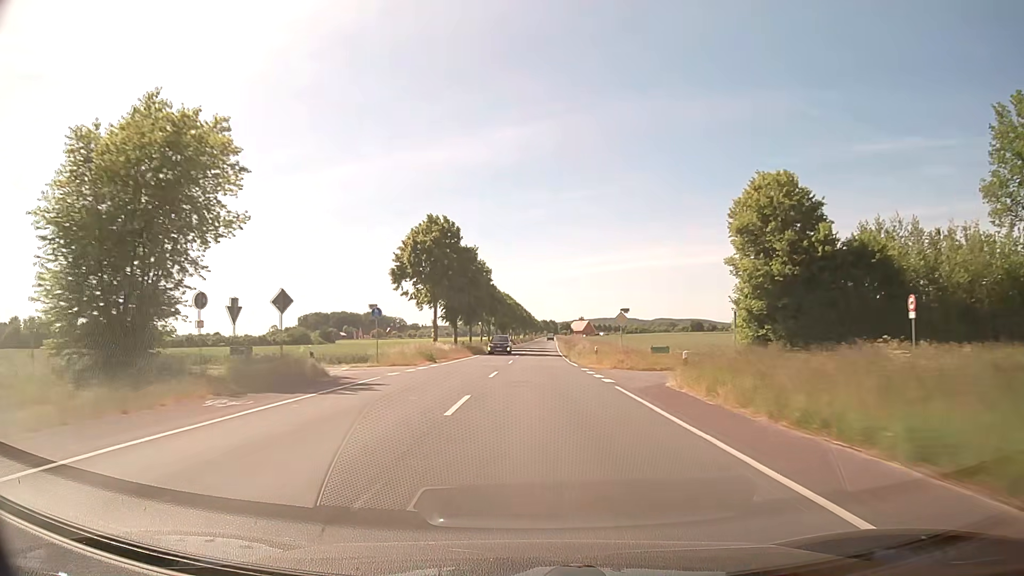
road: secondary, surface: asphalt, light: Day
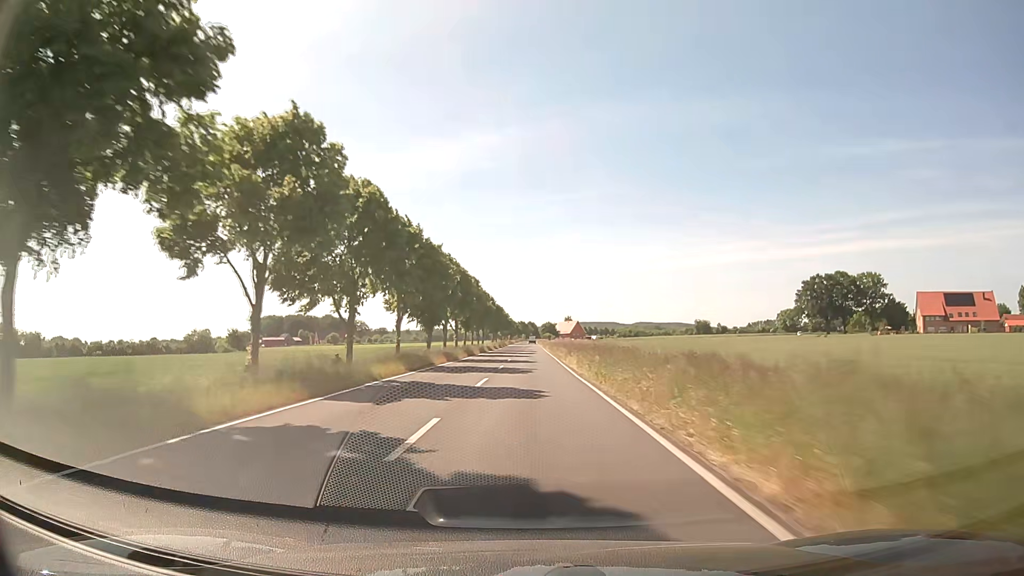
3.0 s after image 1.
(+1.9, +79.0) m; +2°
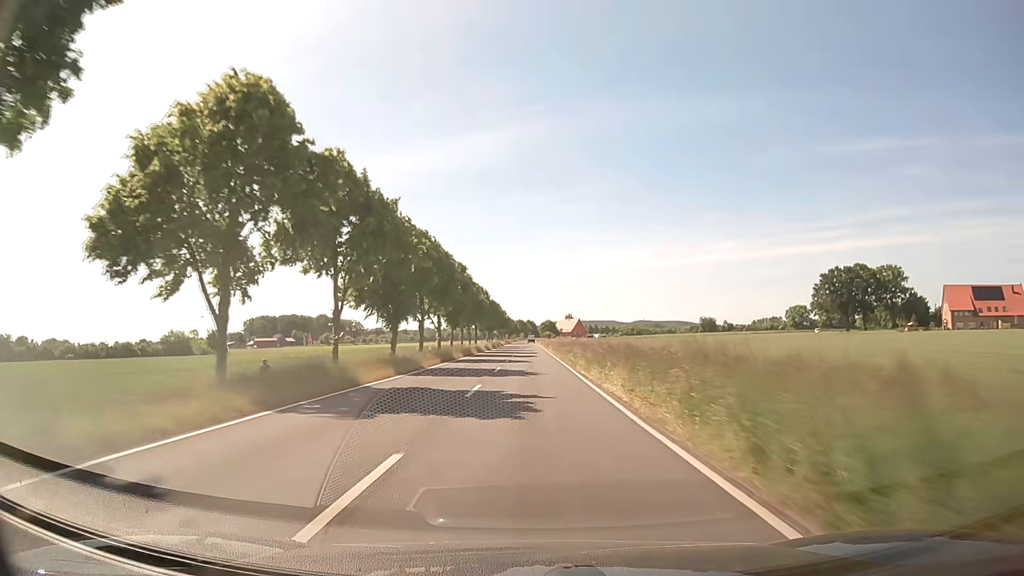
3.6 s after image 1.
(+0.1, +15.8) m; 0°
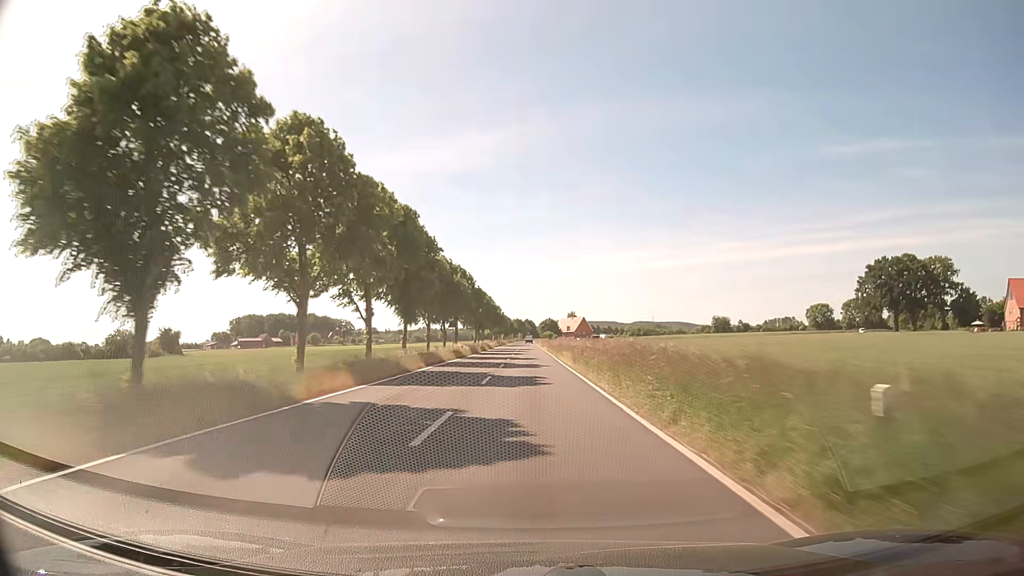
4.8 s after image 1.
(+0.1, +31.6) m; 0°
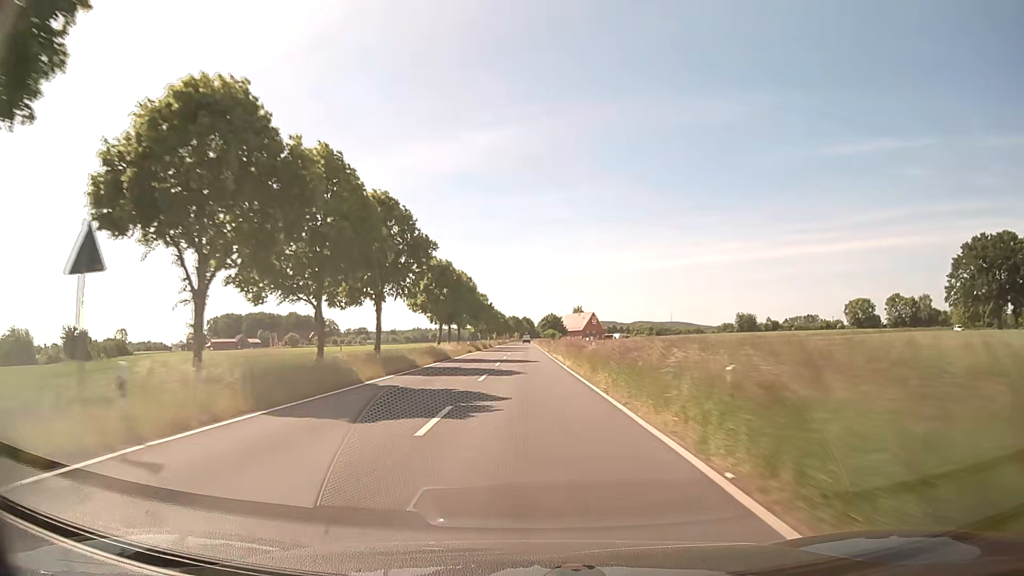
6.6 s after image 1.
(+0.1, +47.4) m; 0°
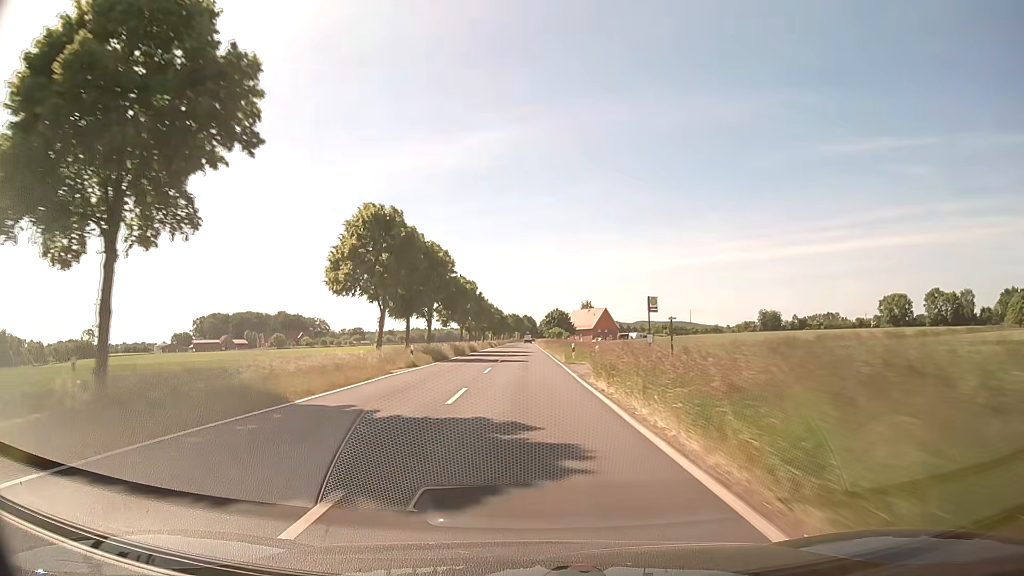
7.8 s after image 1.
(+0.1, +31.5) m; 0°
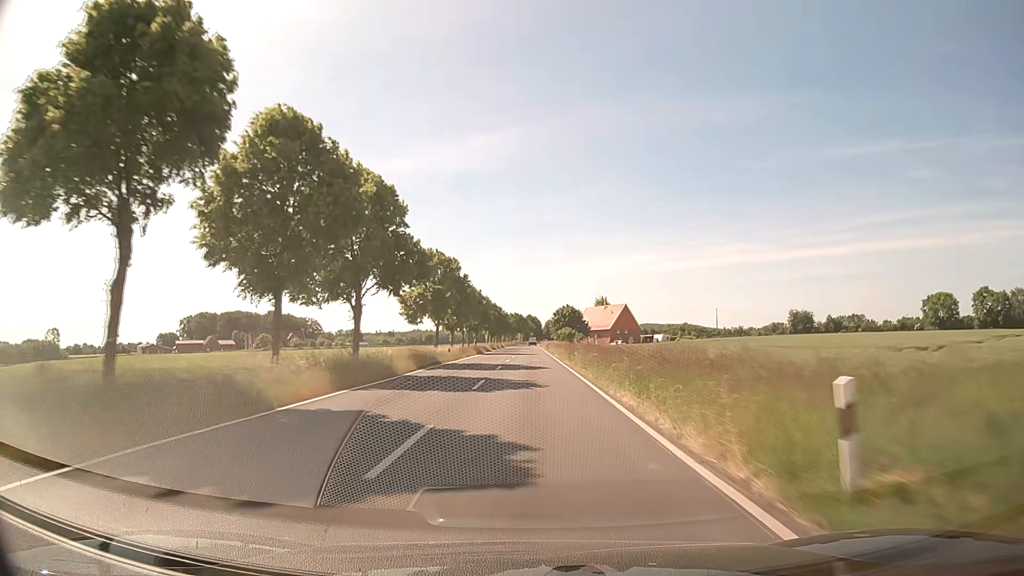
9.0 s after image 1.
(-0.2, +31.6) m; -1°
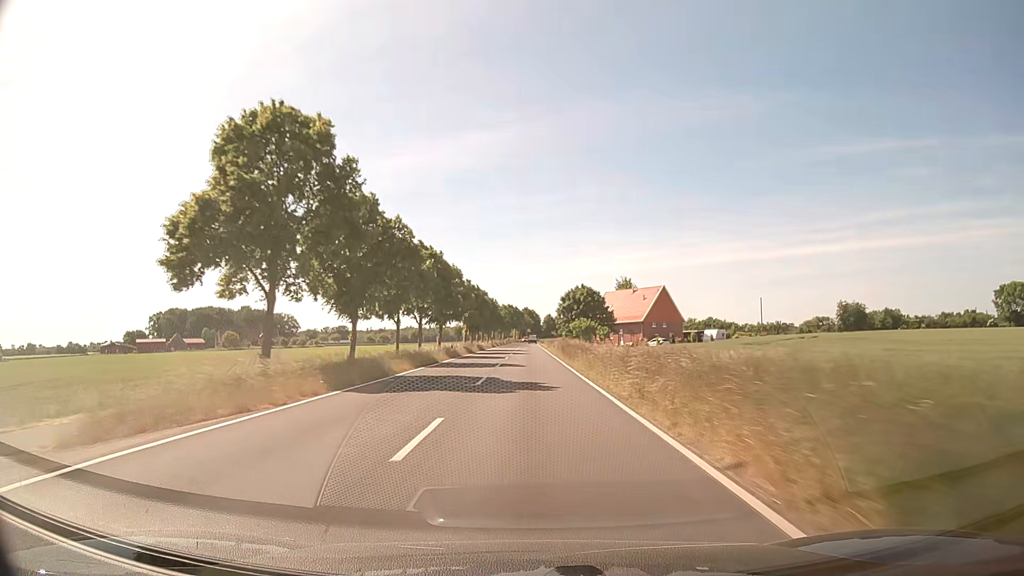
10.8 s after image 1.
(+0.3, +47.4) m; 0°
(0, +10) (0, +20) (0, +30) (0, +40) (0, +50) (0, +60) (0, +70) (+1, +80) (+1, +90) (+1, +100) m
